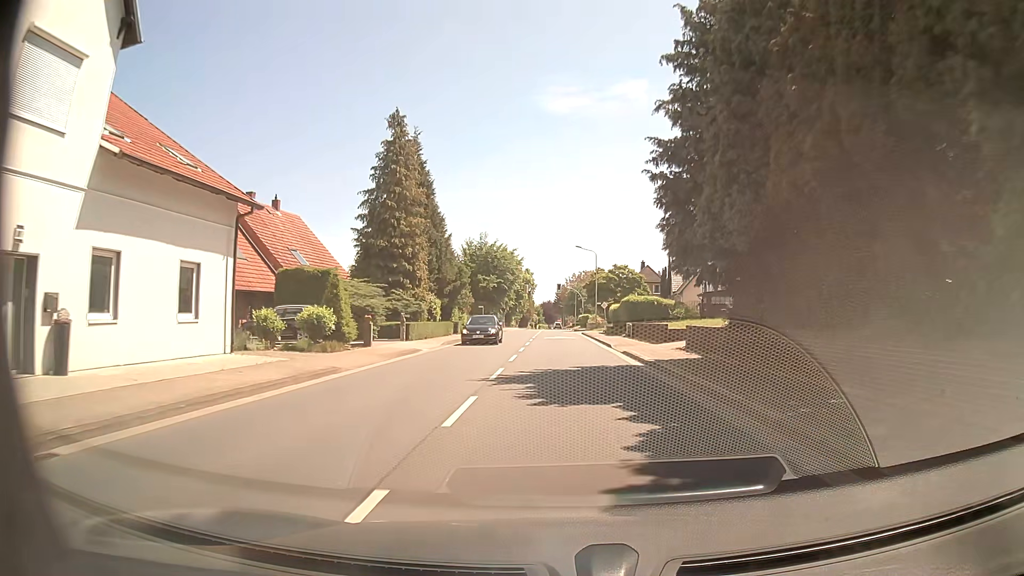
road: tertiary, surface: asphalt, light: Day
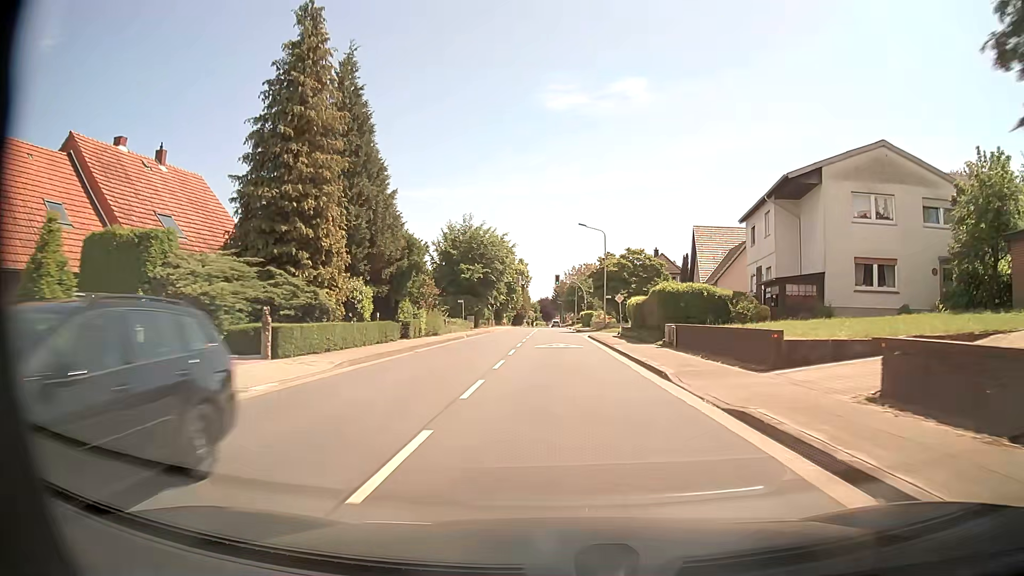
(0.0, +15.5) m; 0°
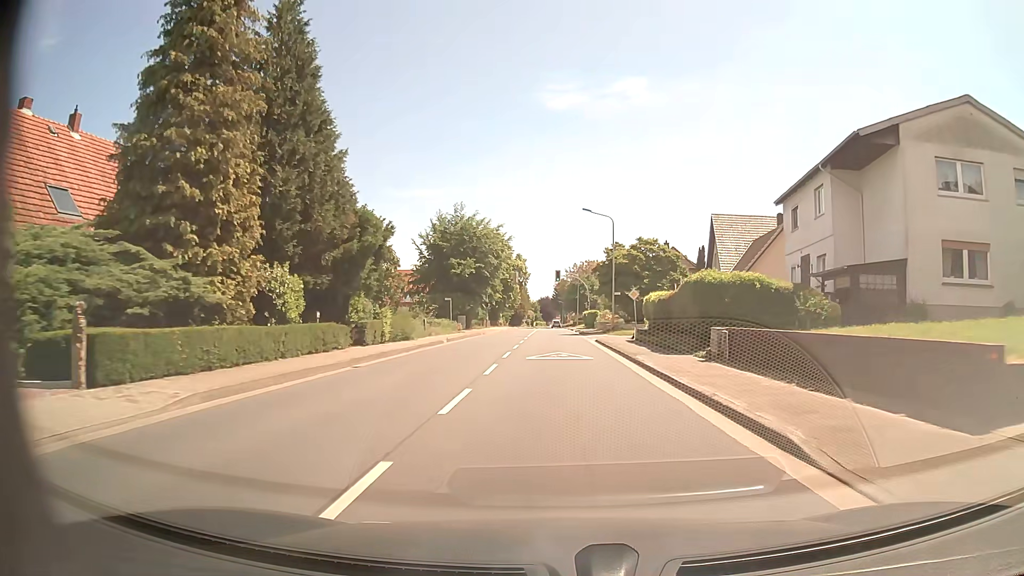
(0.0, +7.8) m; -1°
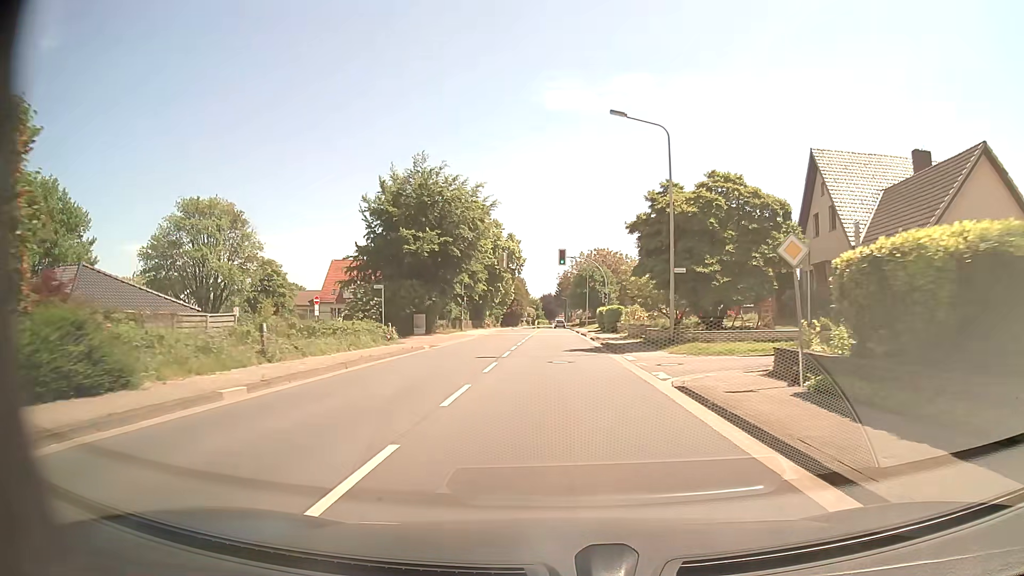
(+0.3, +23.5) m; +1°
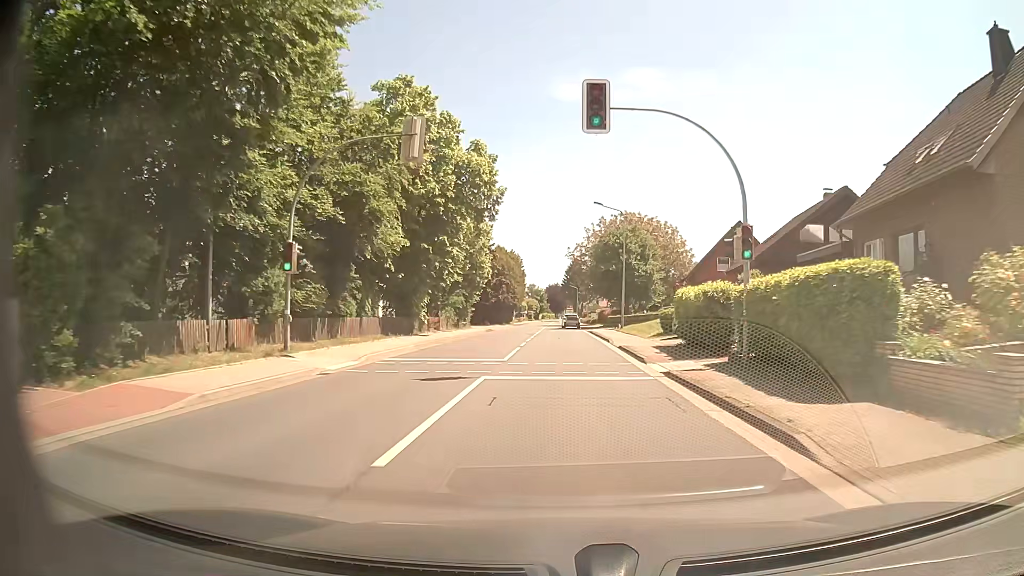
(-0.3, +39.1) m; 0°
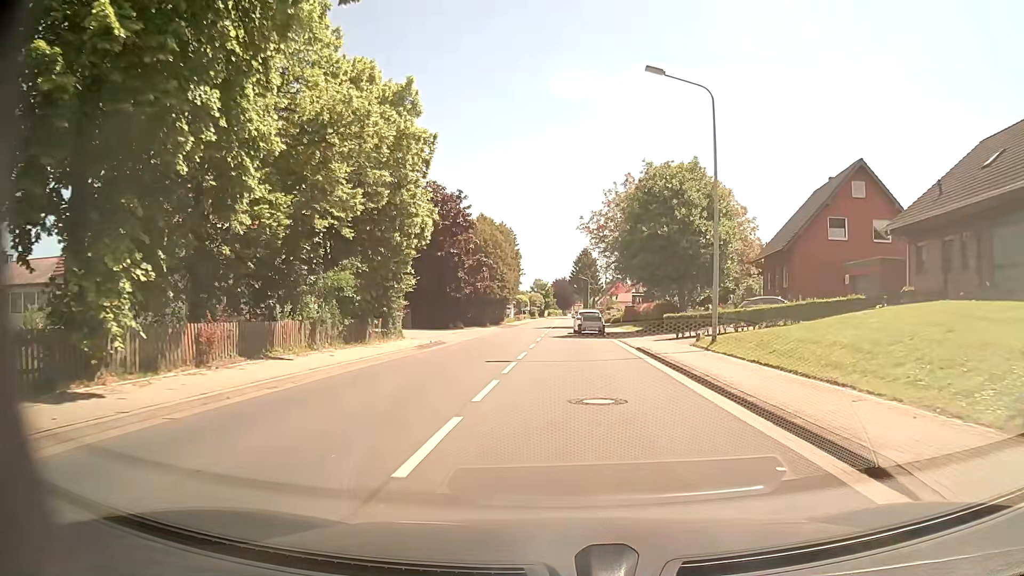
(-0.1, +26.1) m; 0°
(0, +10) (0, +20) (-1, +30) (-2, +40) (-2, +50) (-1, +60) (0, +70) (0, +80) (0, +90) (0, +100) m
